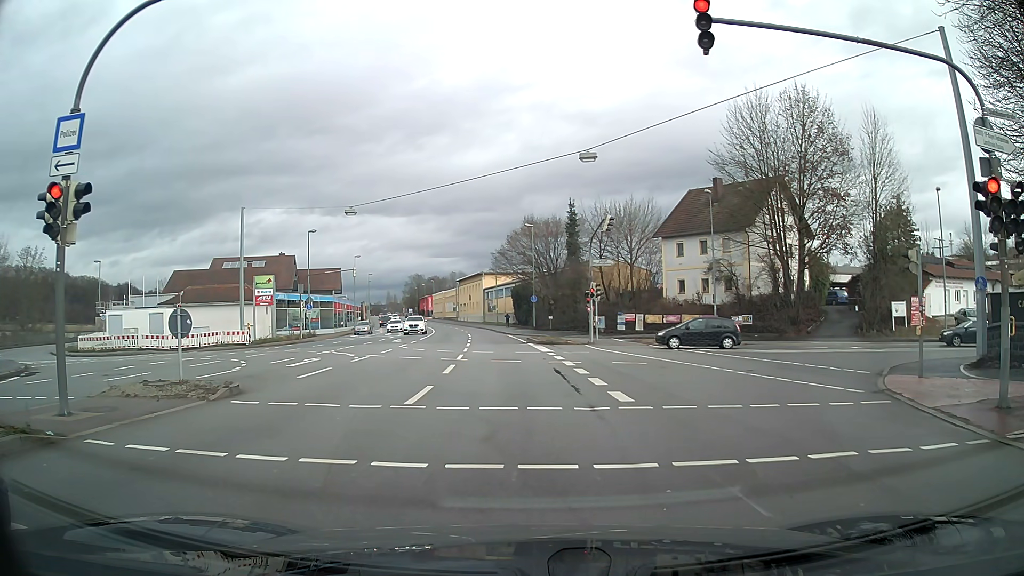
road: primary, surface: asphalt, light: Day
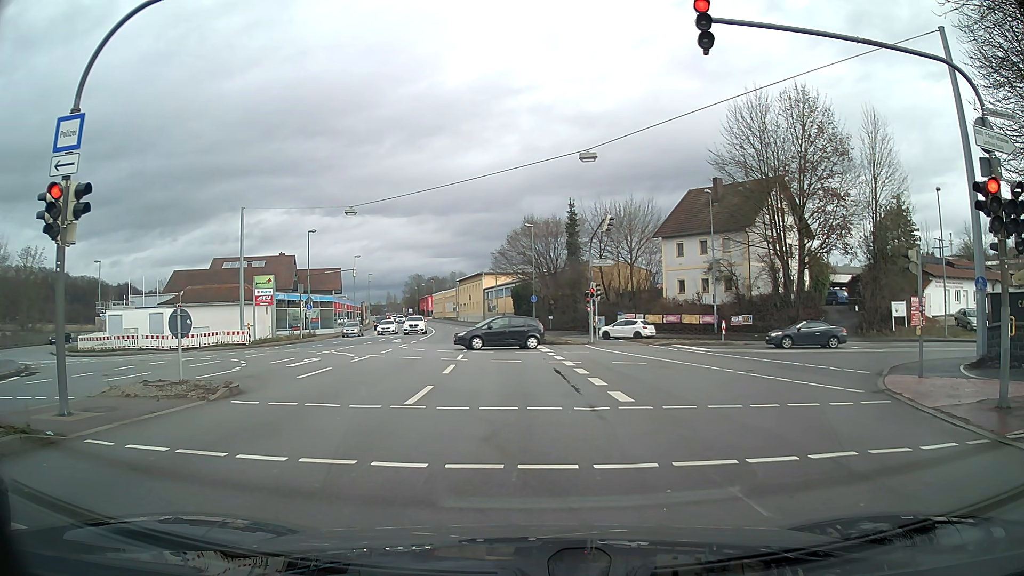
(0.0, 0.0) m; 0°
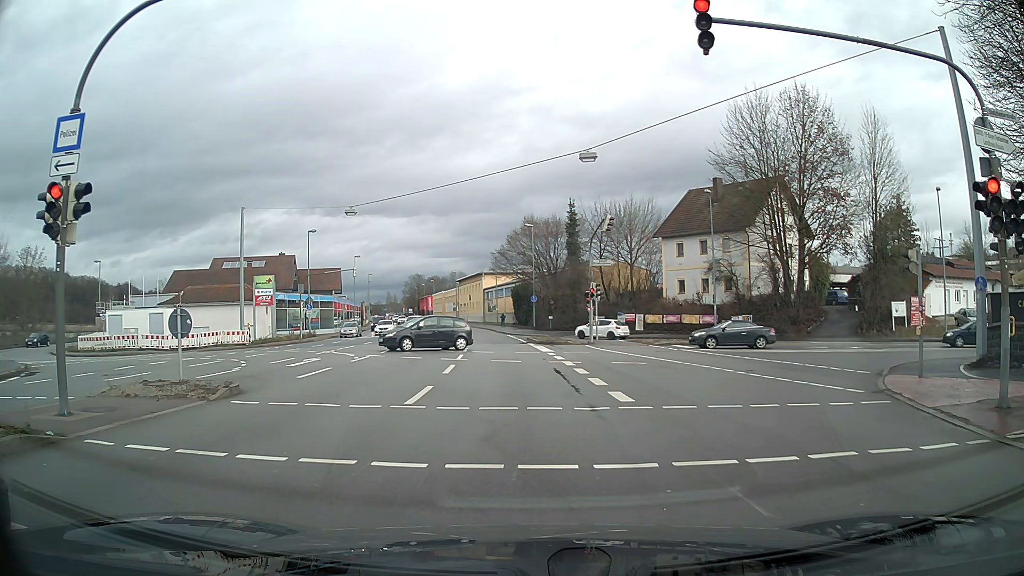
(0.0, 0.0) m; 0°
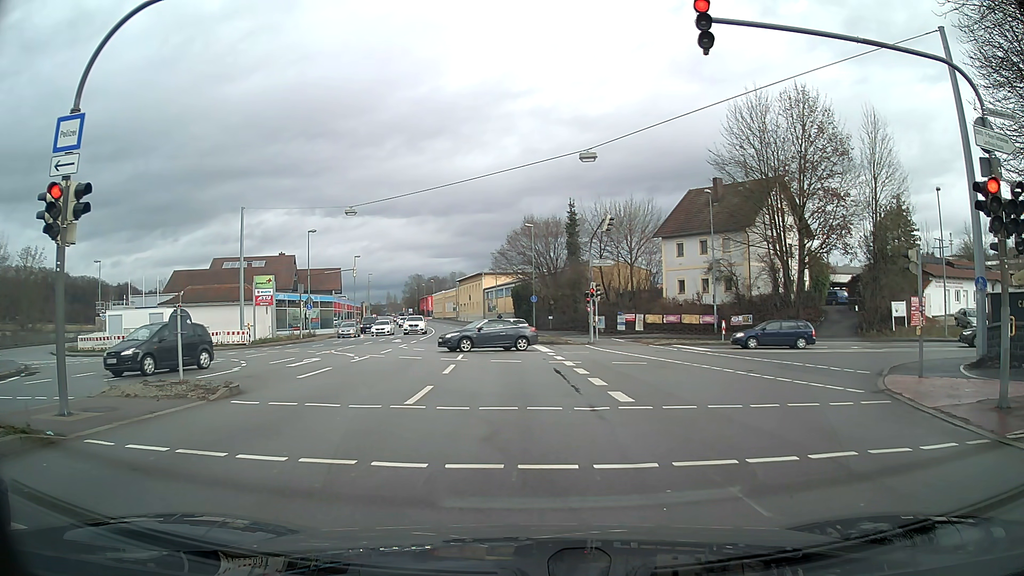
(0.0, 0.0) m; 0°
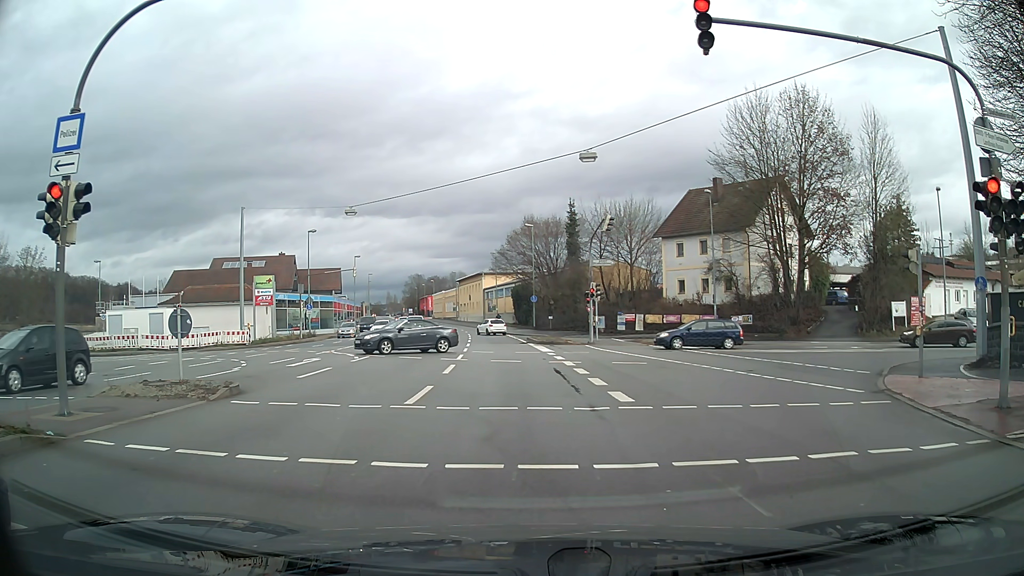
(0.0, 0.0) m; 0°
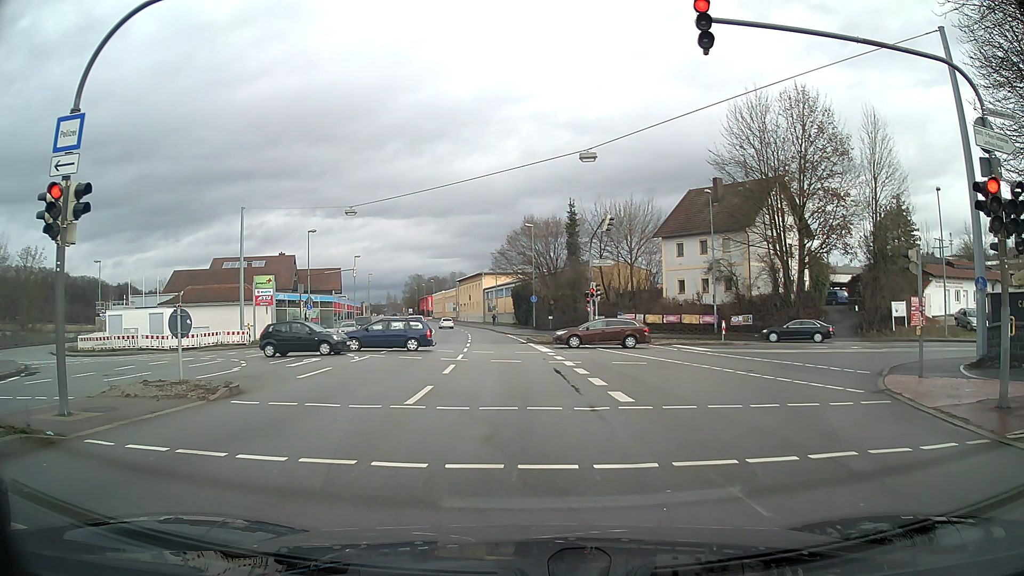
(0.0, 0.0) m; 0°
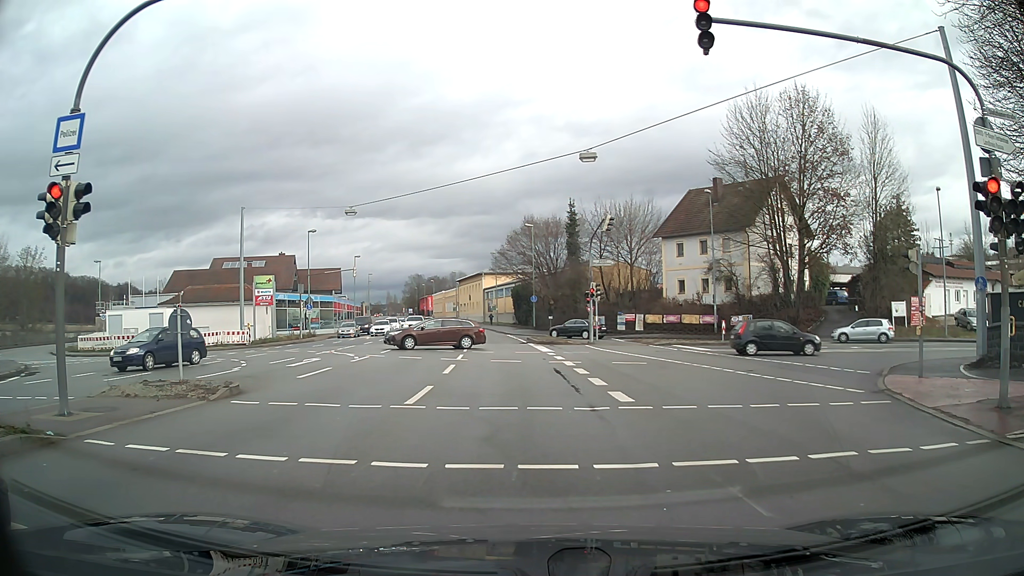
(0.0, 0.0) m; 0°
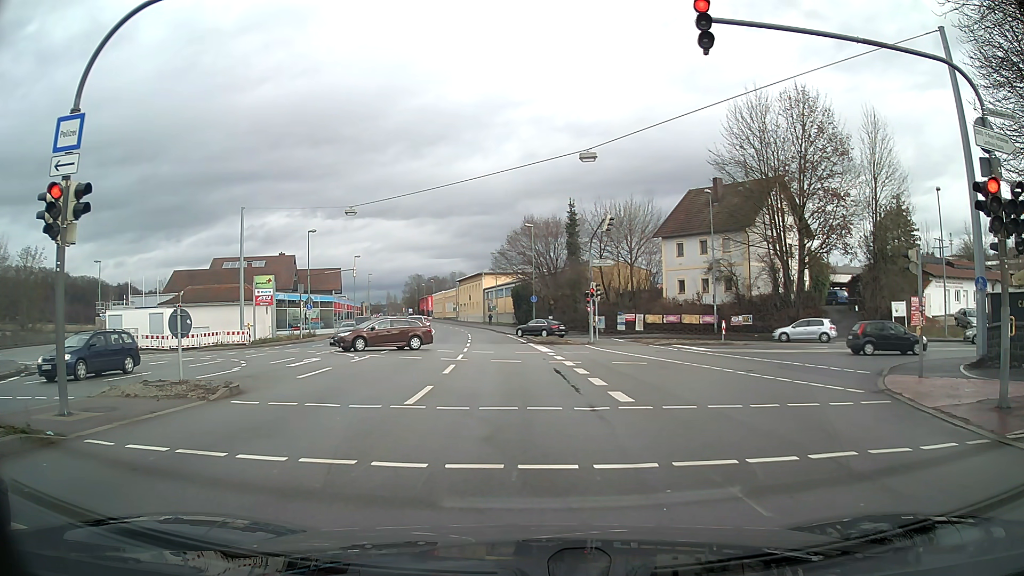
(0.0, 0.0) m; 0°
(0, +10) (-1, +20) (-1, +30) (-2, +40) (-3, +50) (-4, +60) (-5, +70) (-7, +80) (-9, +89) (-11, +99) m
